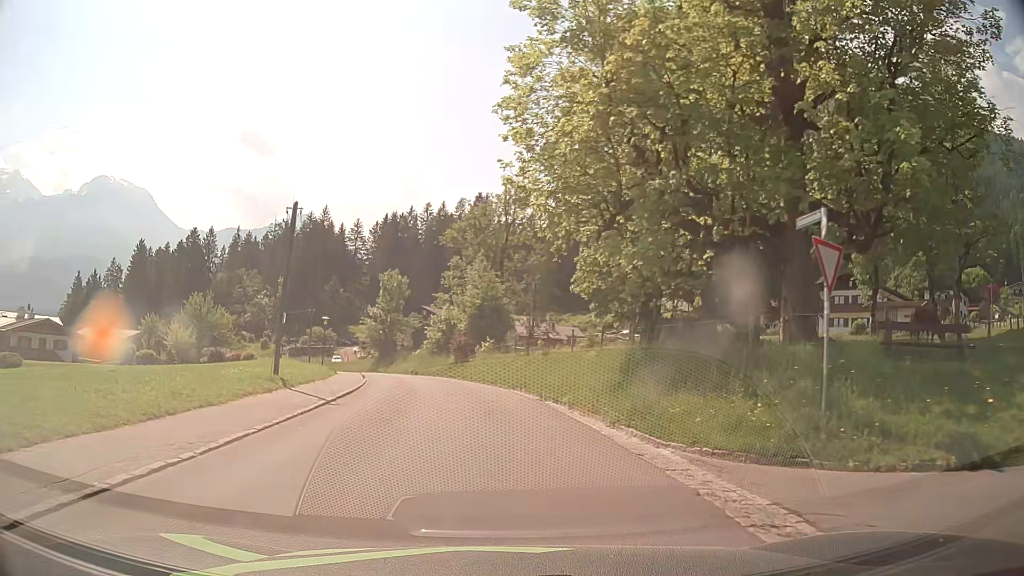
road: tertiary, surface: asphalt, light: Day
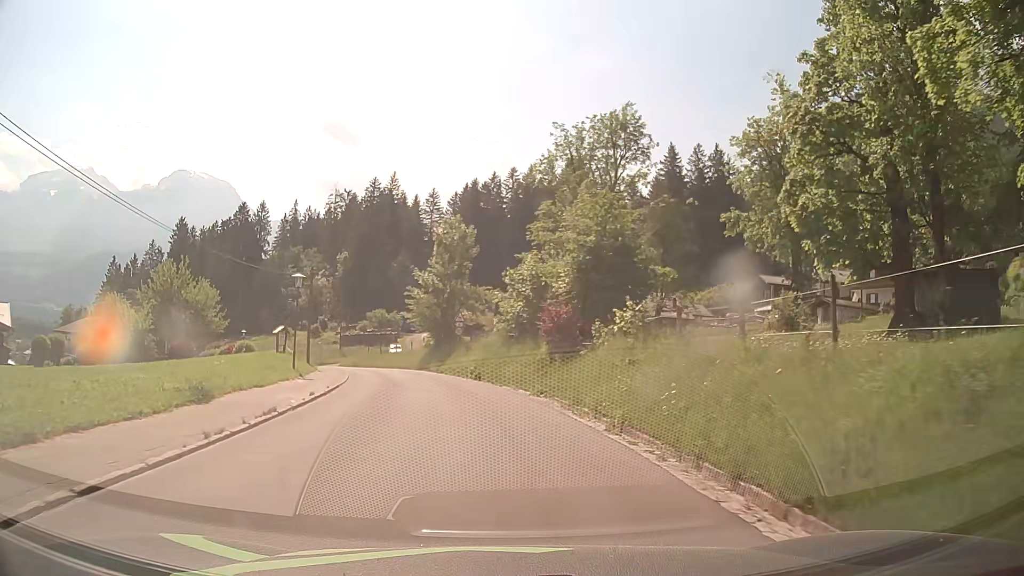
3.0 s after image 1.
(-1.4, +25.3) m; -7°
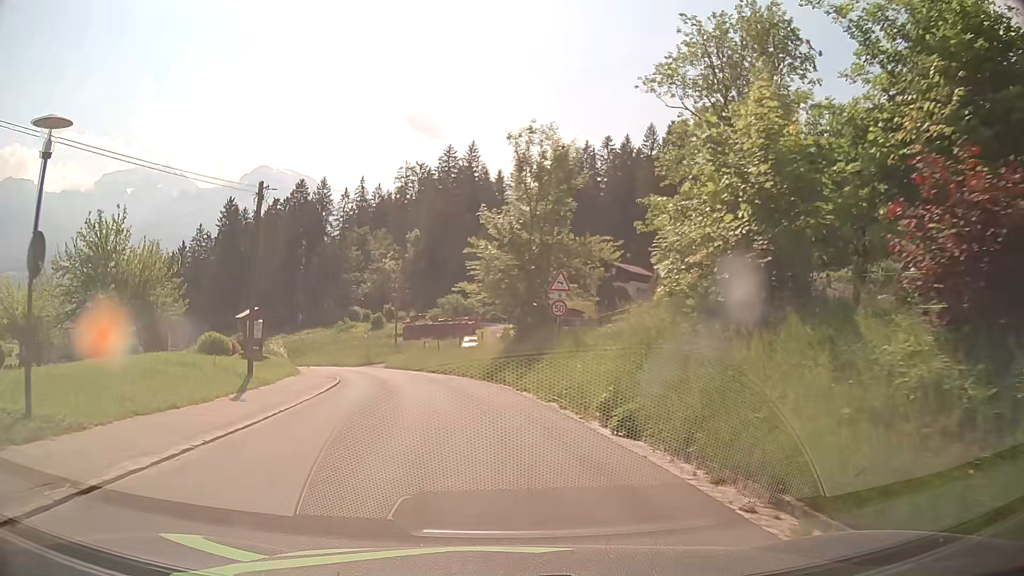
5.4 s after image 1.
(-1.5, +20.5) m; -8°
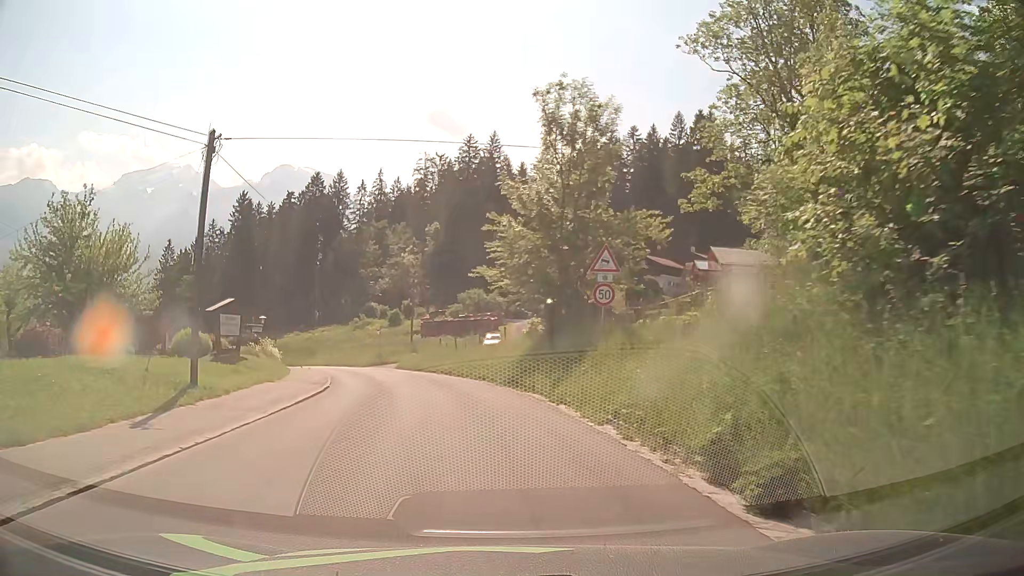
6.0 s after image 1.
(-0.1, +5.2) m; -2°
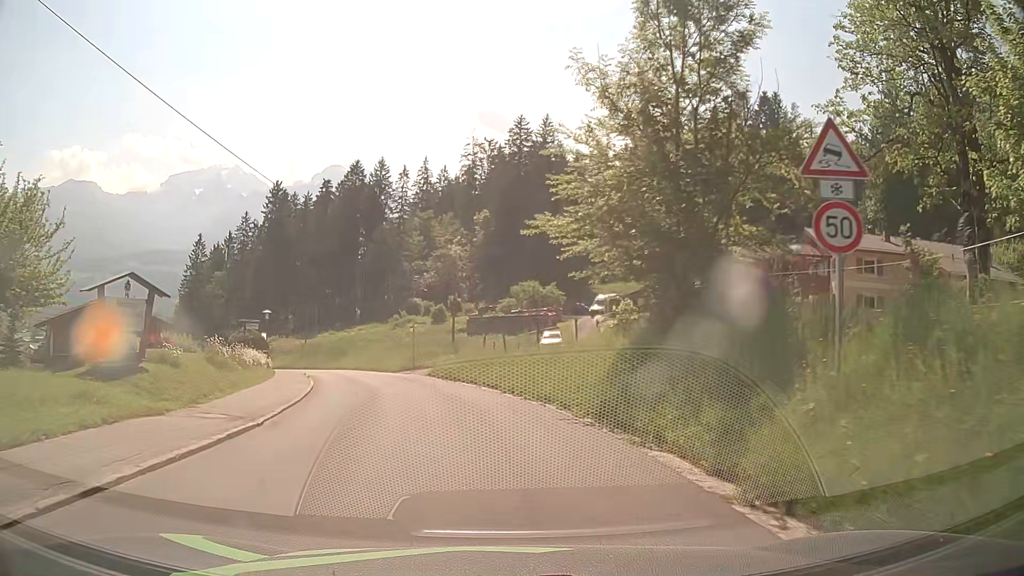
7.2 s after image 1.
(-0.3, +10.3) m; -4°
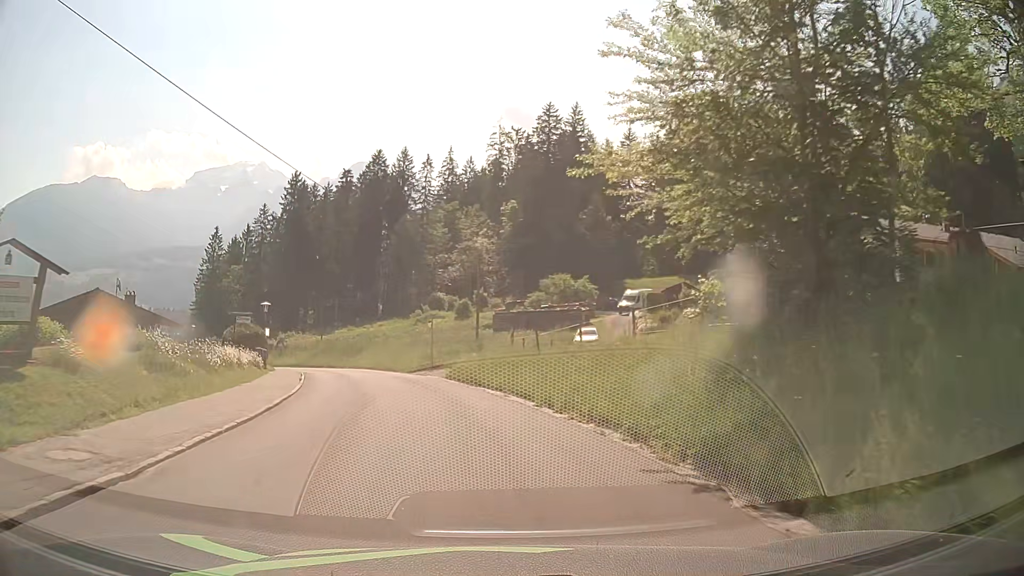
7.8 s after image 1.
(-0.1, +5.2) m; -3°
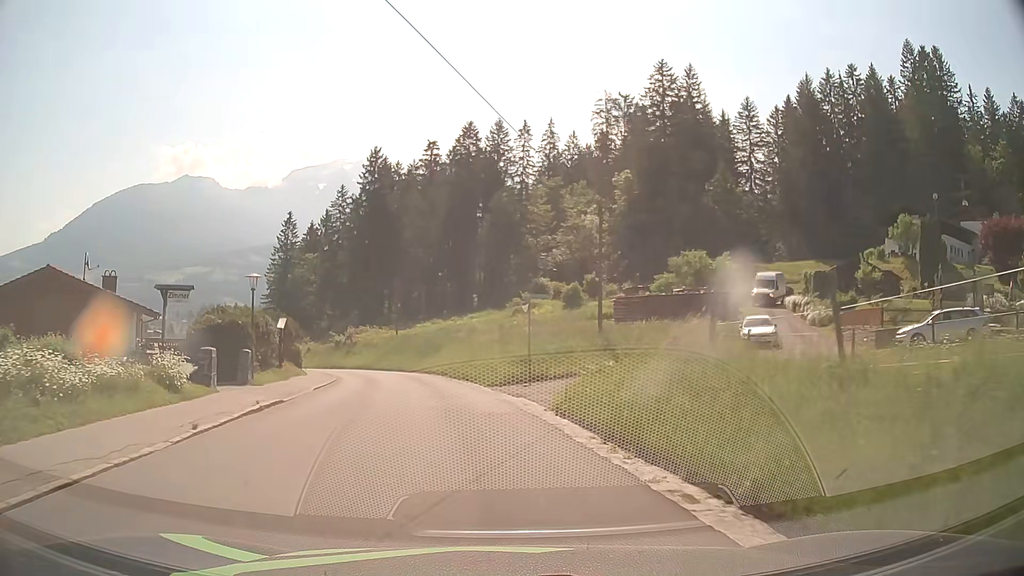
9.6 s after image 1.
(-1.0, +15.4) m; -8°
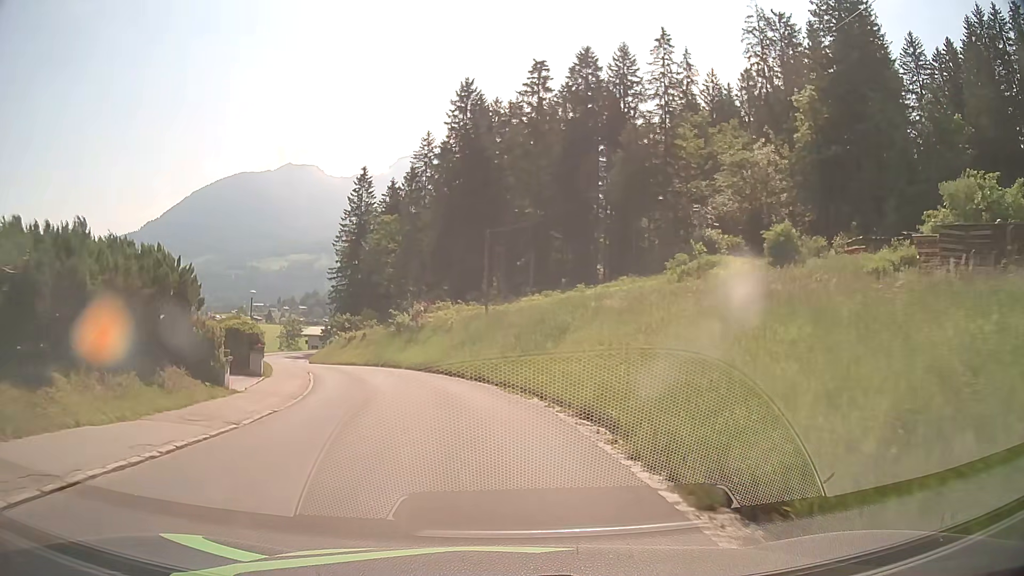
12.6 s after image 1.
(-2.8, +26.0) m; -10°
(0, +10) (-2, +20) (-4, +30) (-7, +39) (-12, +48) (-16, +57) (-20, +66) (-24, +76) (-26, +85) (-27, +95) m
